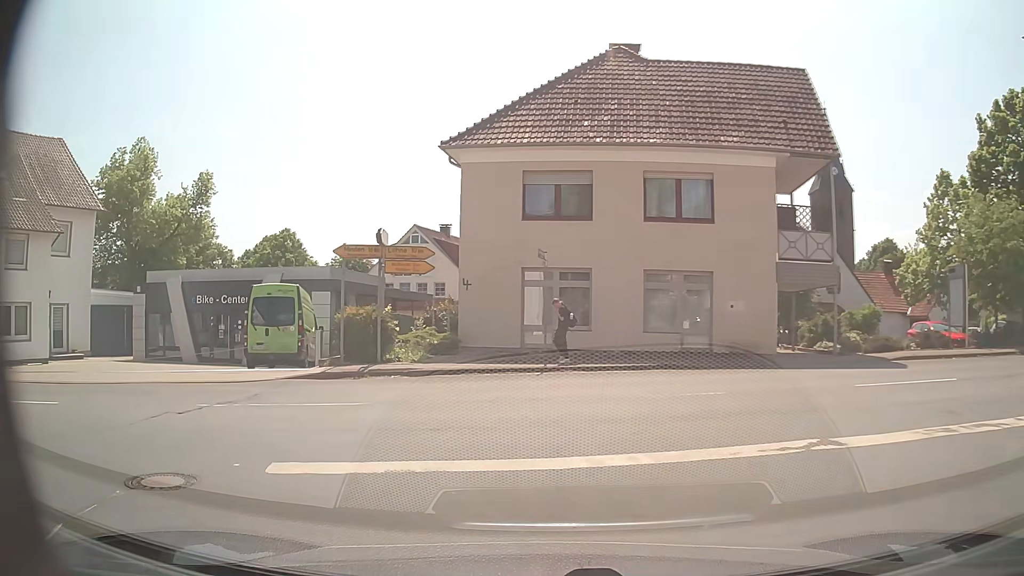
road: secondary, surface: asphalt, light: Day
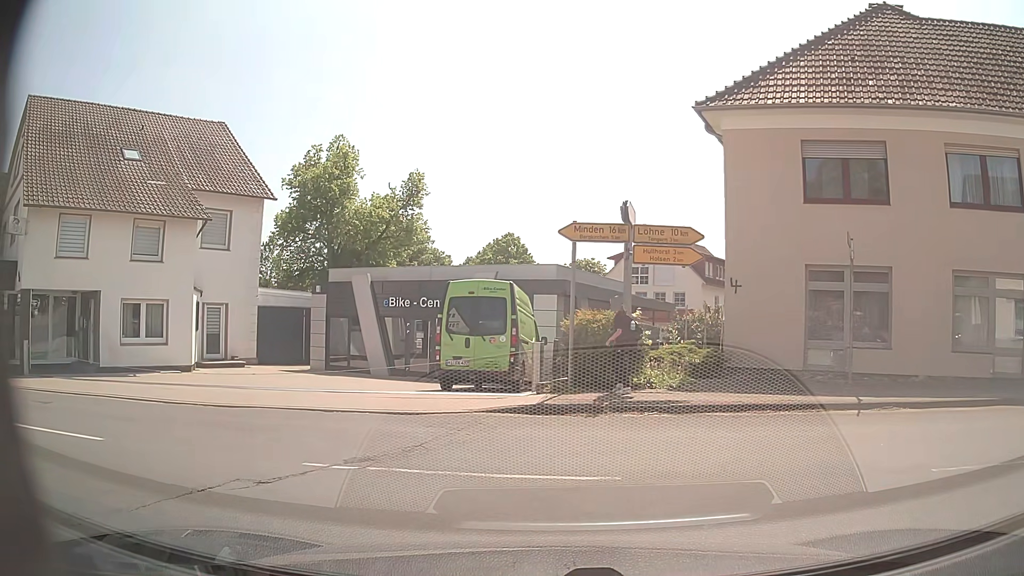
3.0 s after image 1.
(-0.8, +4.5) m; -20°
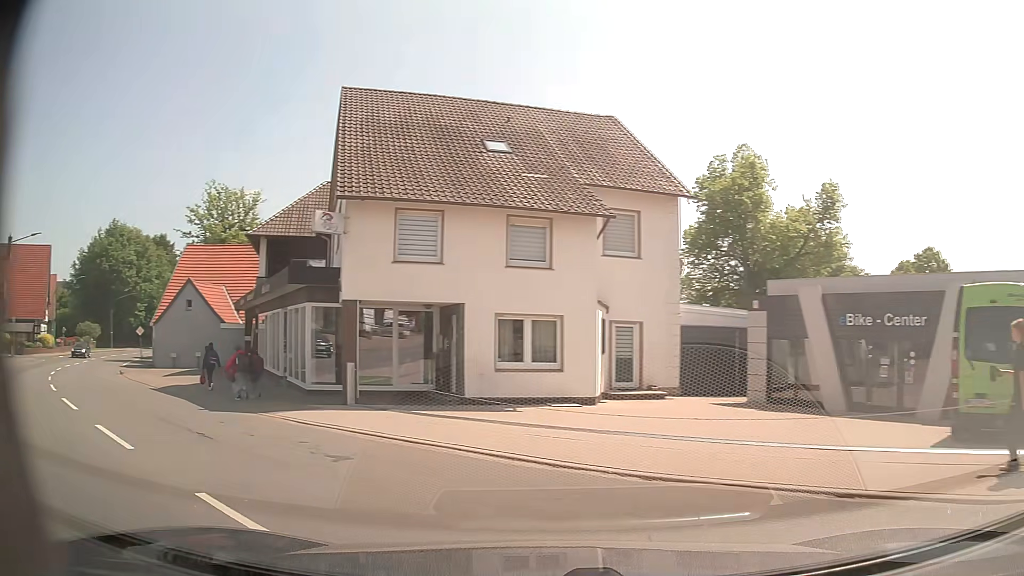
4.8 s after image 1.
(-1.5, +5.1) m; -34°
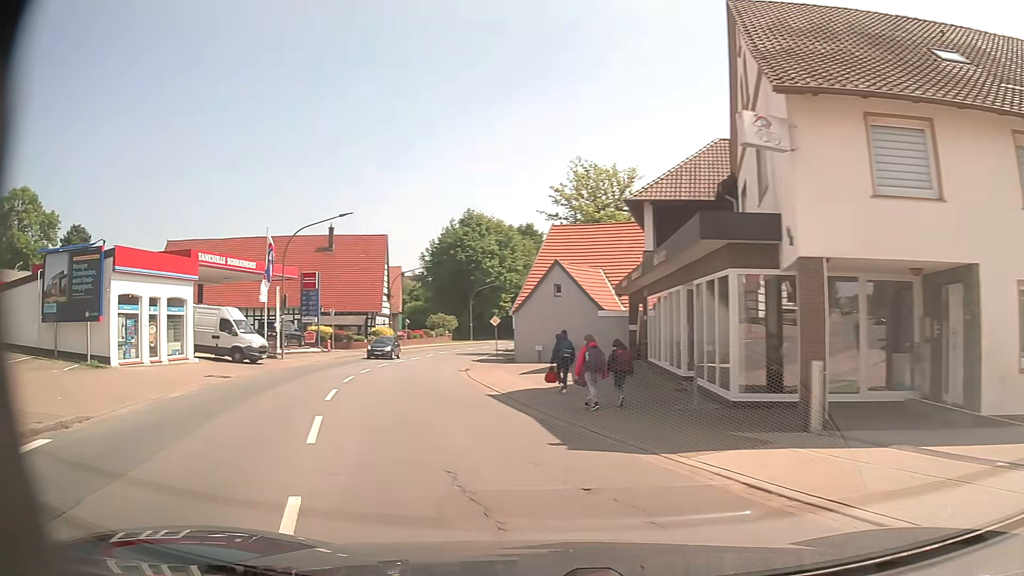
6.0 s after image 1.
(-2.1, +6.7) m; -33°
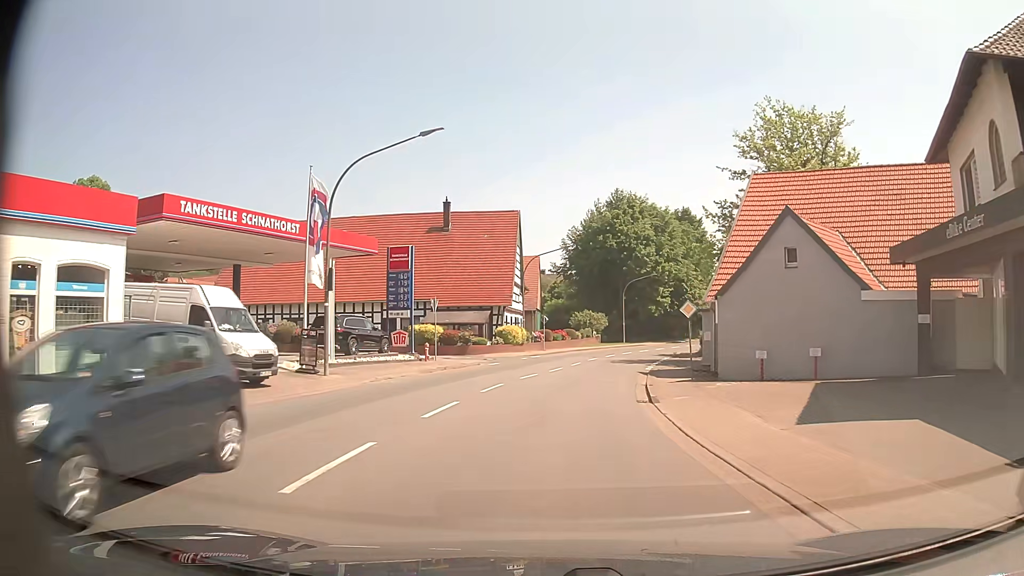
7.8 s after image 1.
(-2.5, +15.8) m; -11°
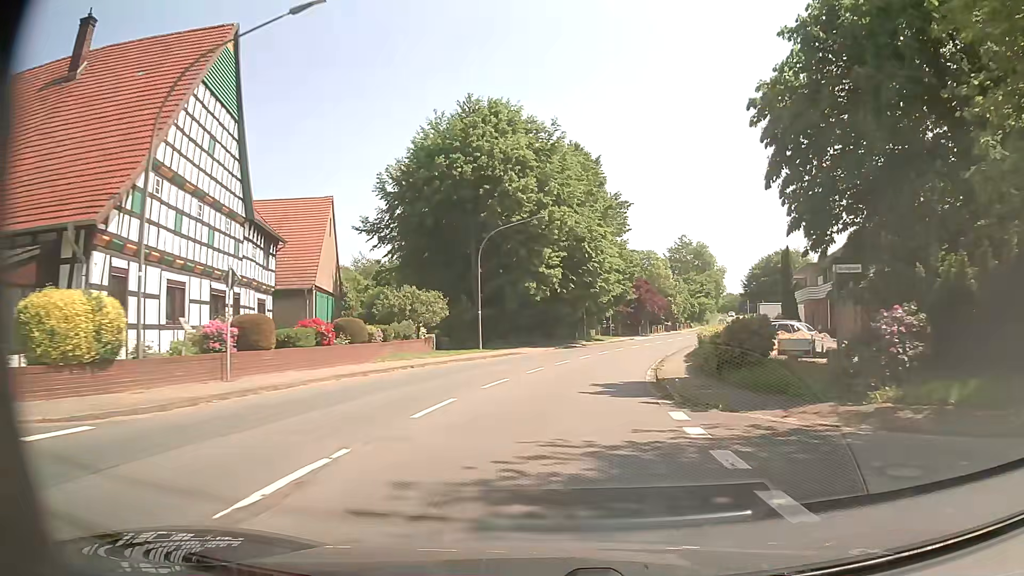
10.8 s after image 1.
(+2.7, +37.6) m; +11°
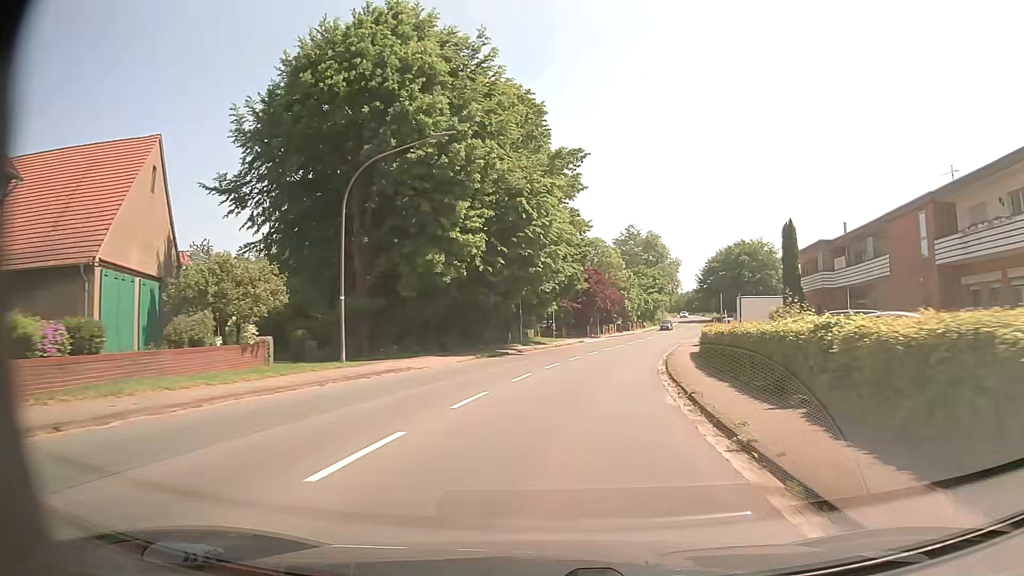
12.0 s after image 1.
(+0.8, +16.6) m; +5°
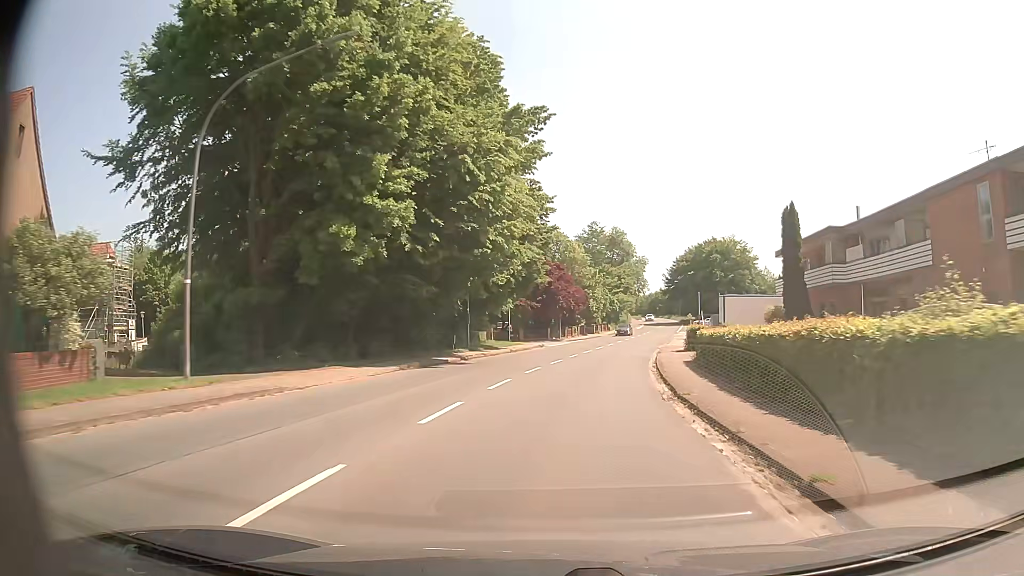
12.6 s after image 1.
(+0.3, +8.3) m; +4°
(0, +10) (+1, +20) (+2, +30) (+4, +40) (+6, +50) (+8, +59) (+10, +69) (+12, +79) (+14, +89) (+17, +98) m
